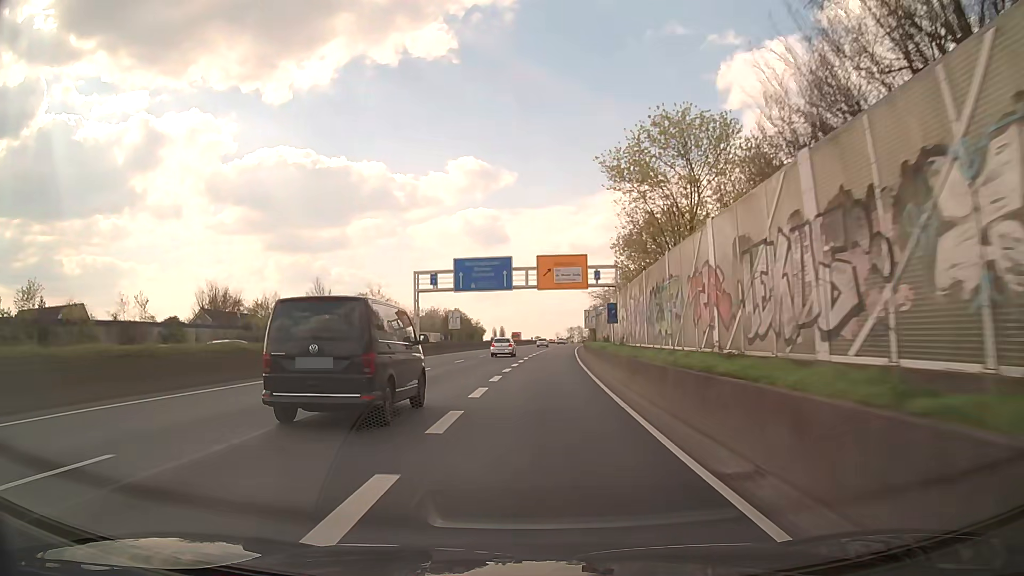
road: trunk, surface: asphalt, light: Day
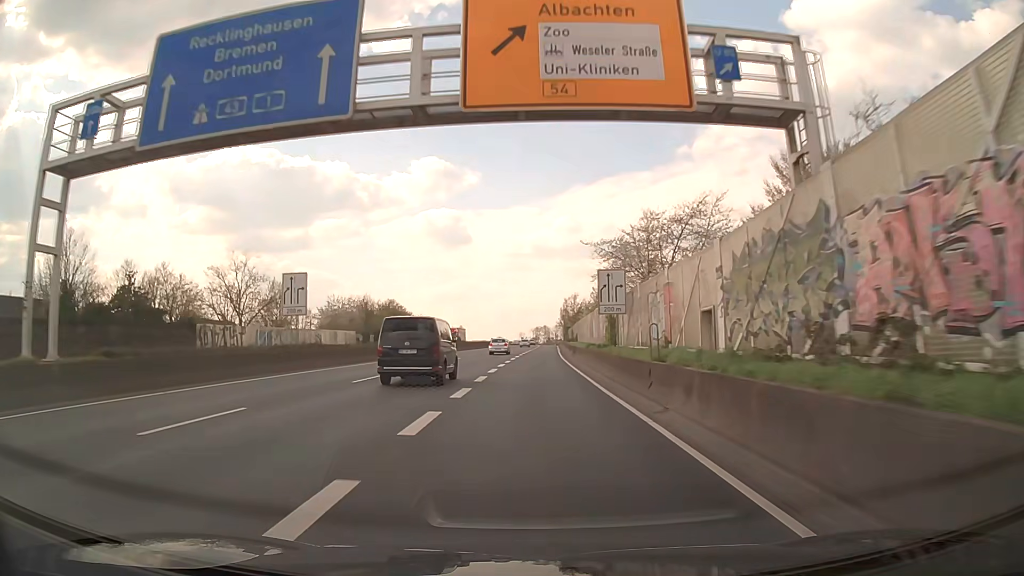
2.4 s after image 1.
(+1.5, +42.8) m; +4°
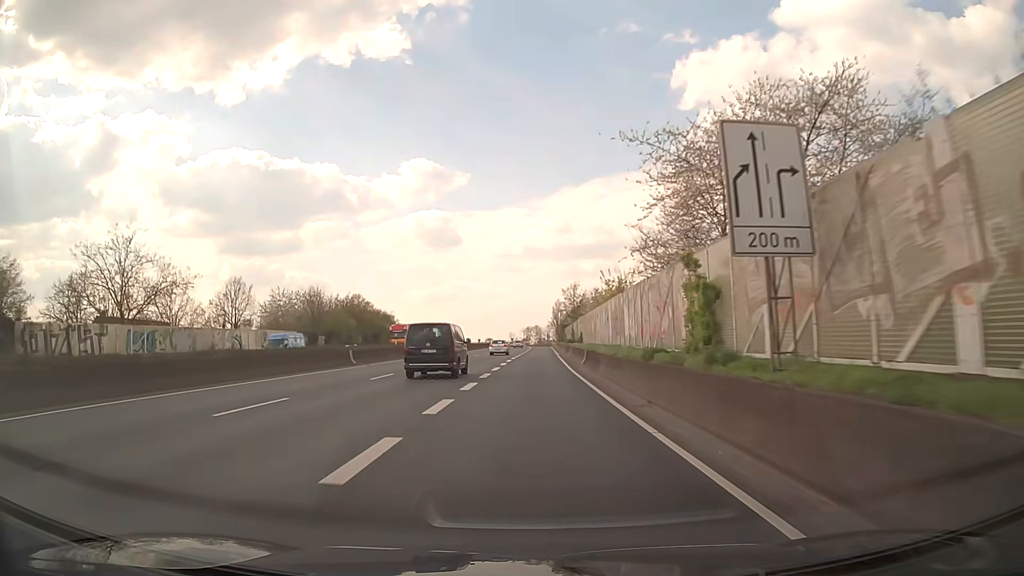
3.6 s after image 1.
(+0.3, +21.4) m; +1°
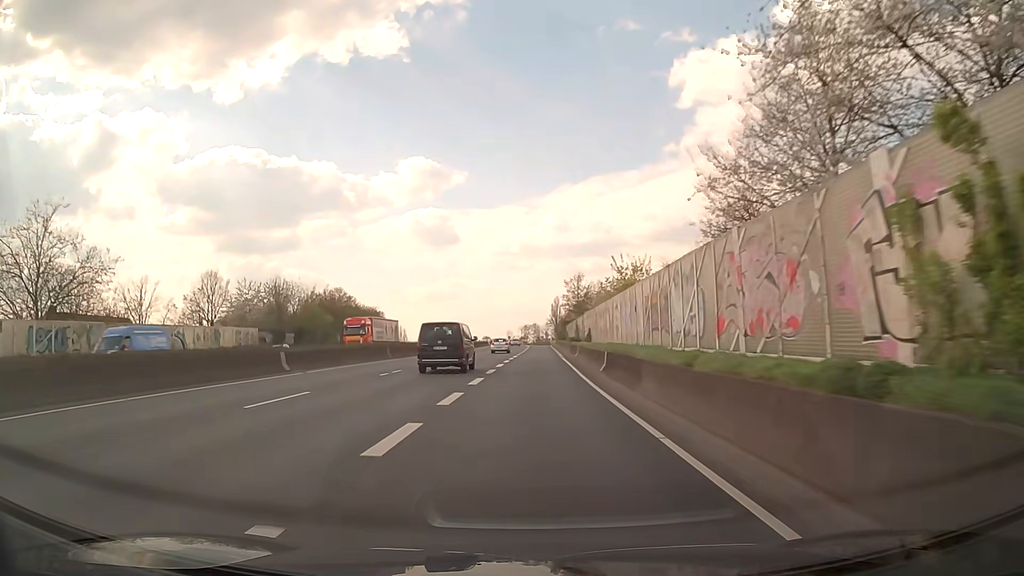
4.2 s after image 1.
(0.0, +10.7) m; 0°
